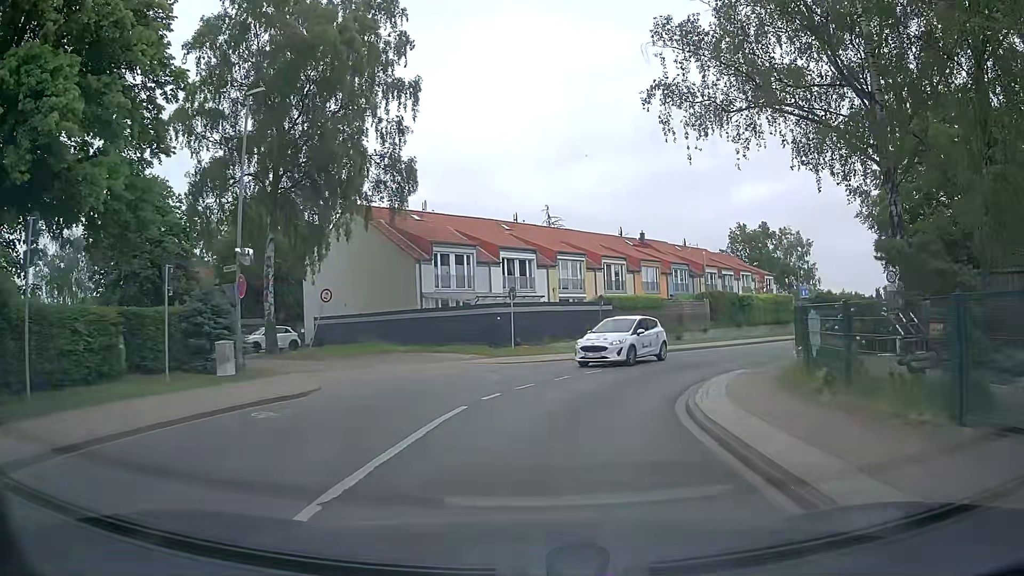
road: unclassified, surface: asphalt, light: Day
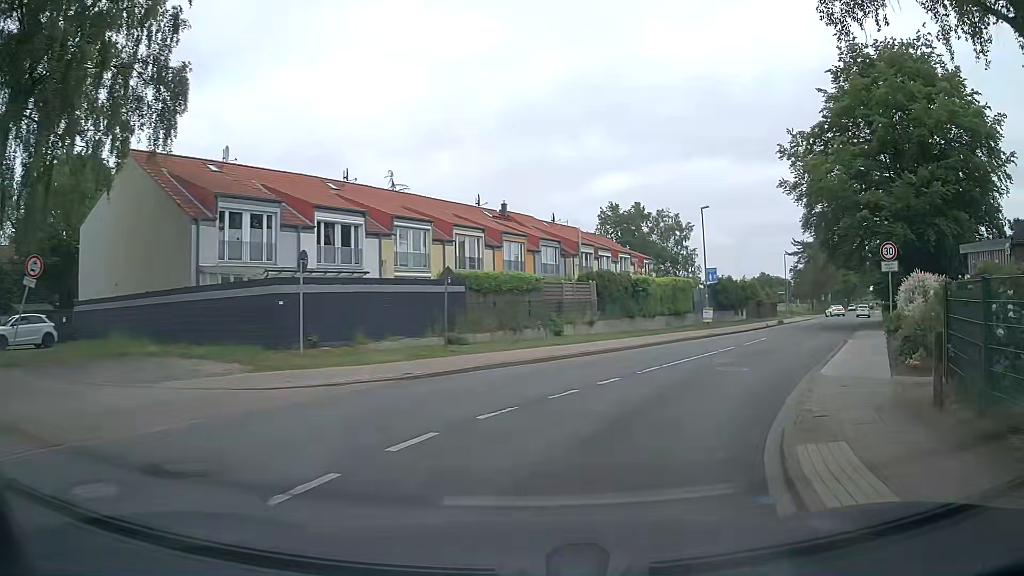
(+0.8, +11.2) m; +12°
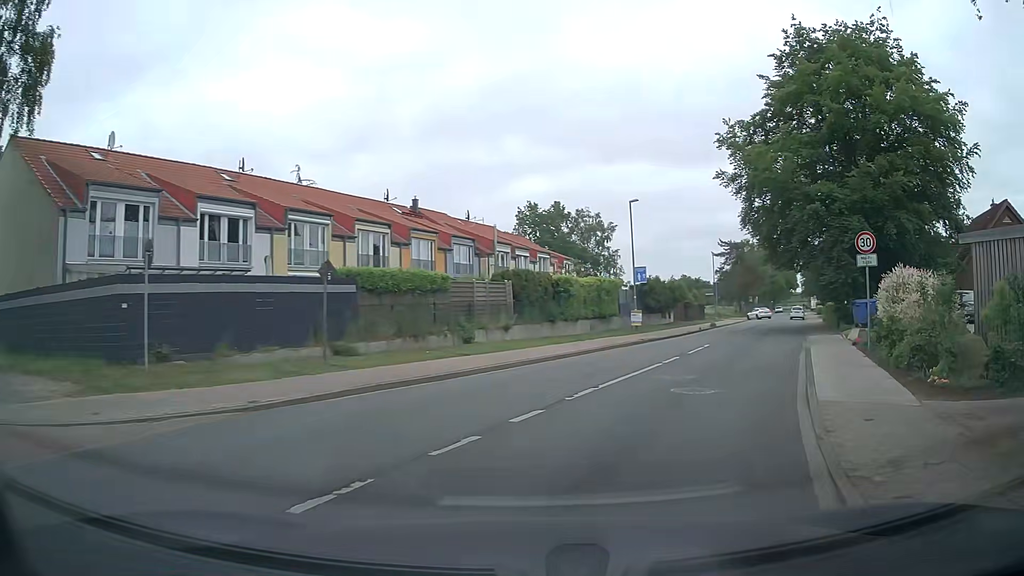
(+0.2, +3.8) m; +5°
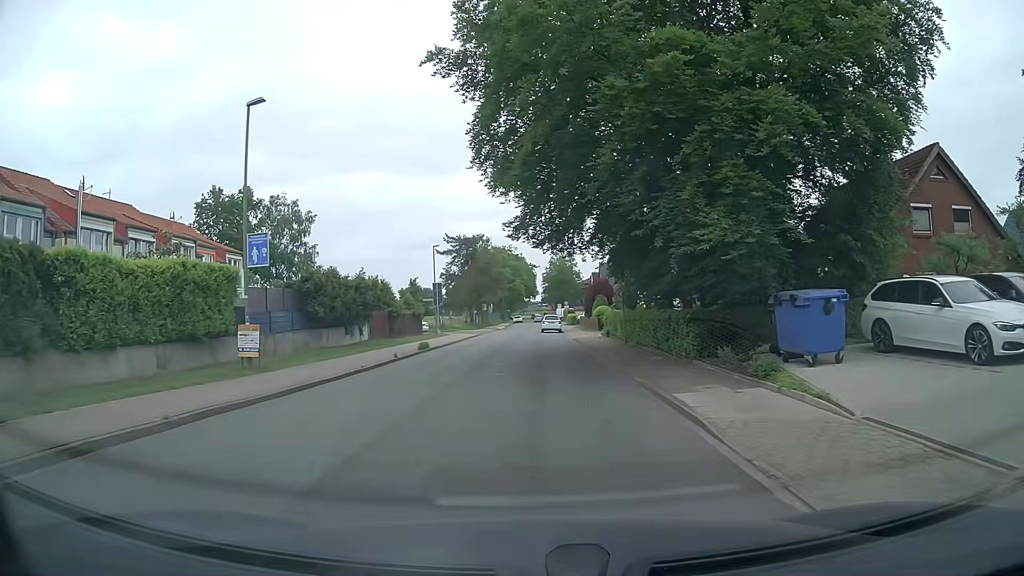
(+6.1, +19.9) m; +24°
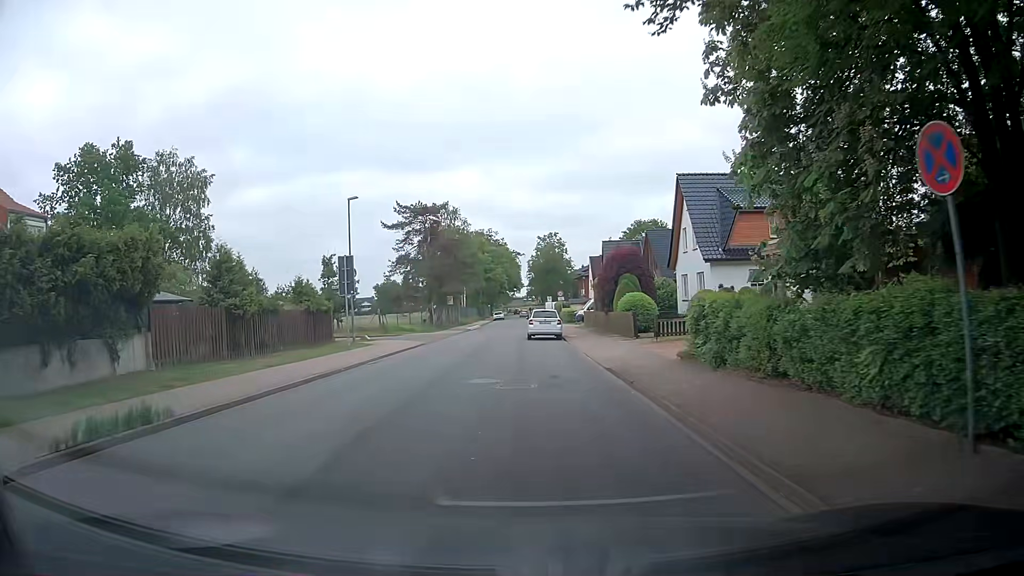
(+0.3, +23.5) m; +1°
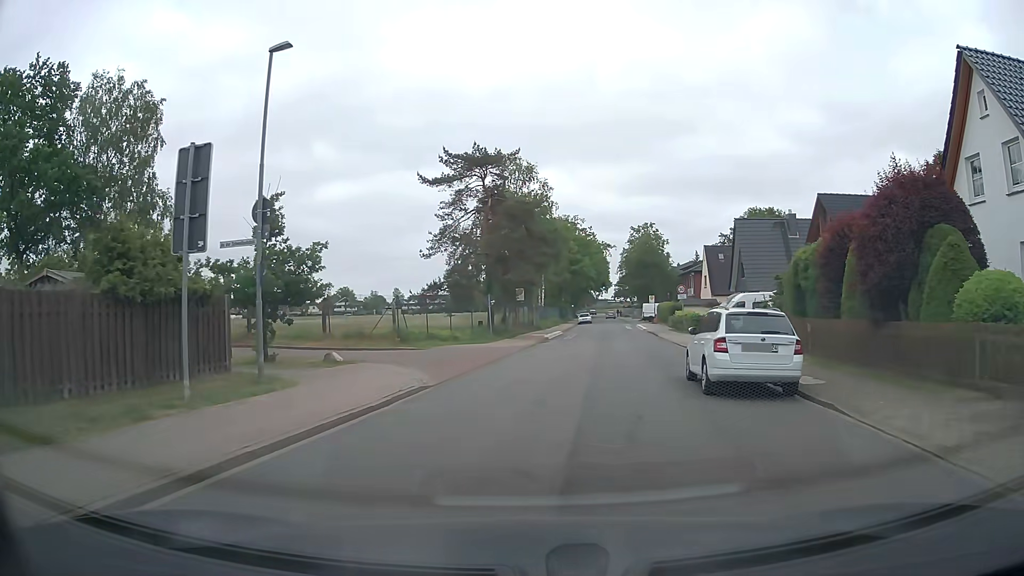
(-1.6, +21.1) m; -8°
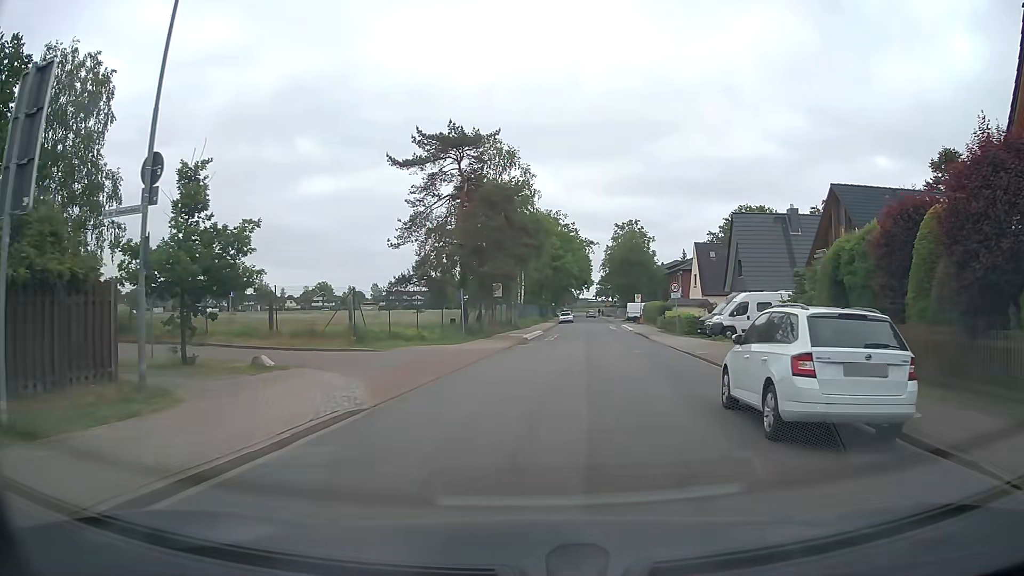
(+0.1, +4.2) m; +2°
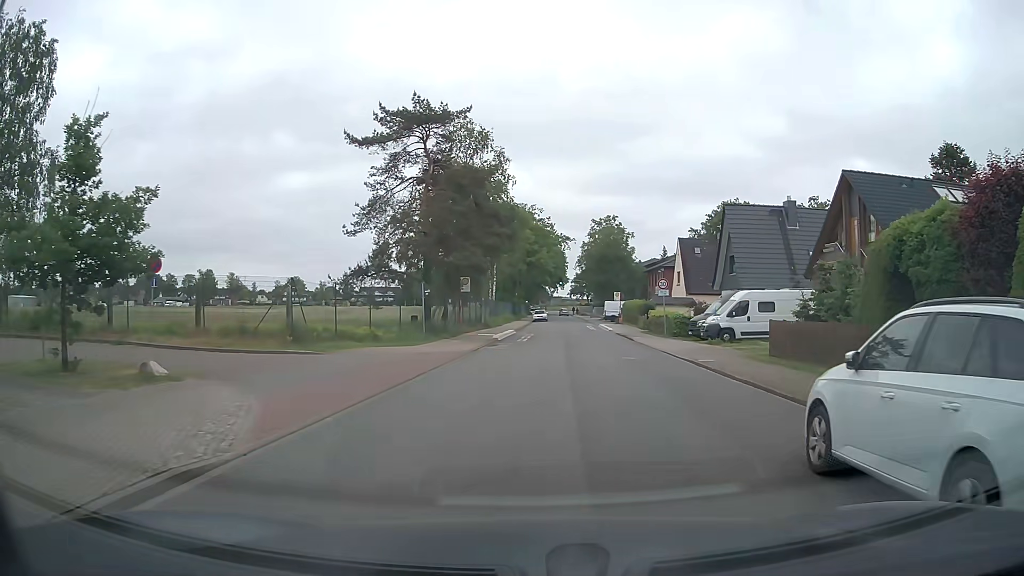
(+0.1, +4.2) m; +3°
(+1, +10) (+3, +20) (+4, +30) (+4, +40) (+5, +50) (+5, +60) (+6, +70) (+6, +80) (+6, +90) (+7, +100) m
